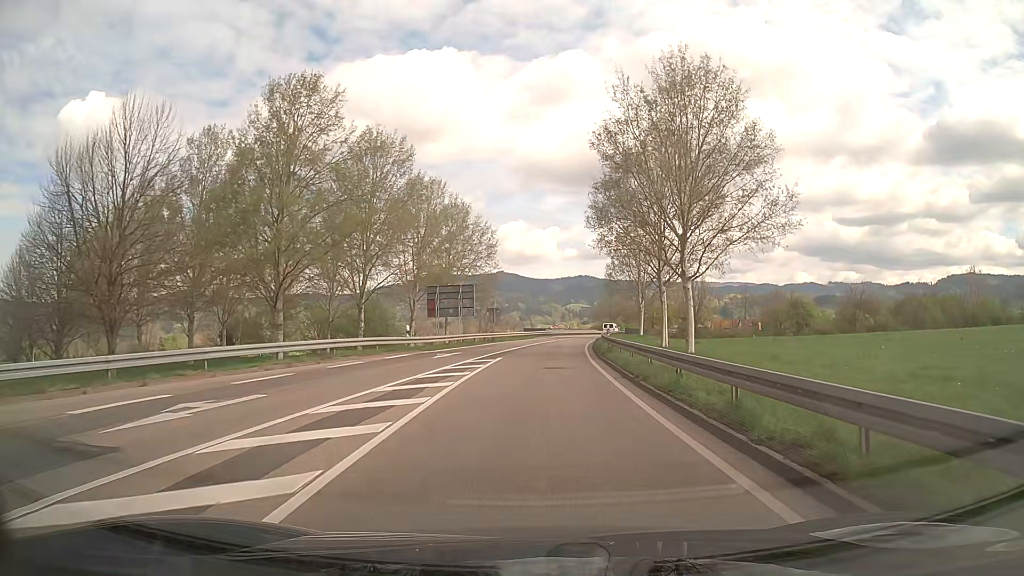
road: secondary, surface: asphalt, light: Day
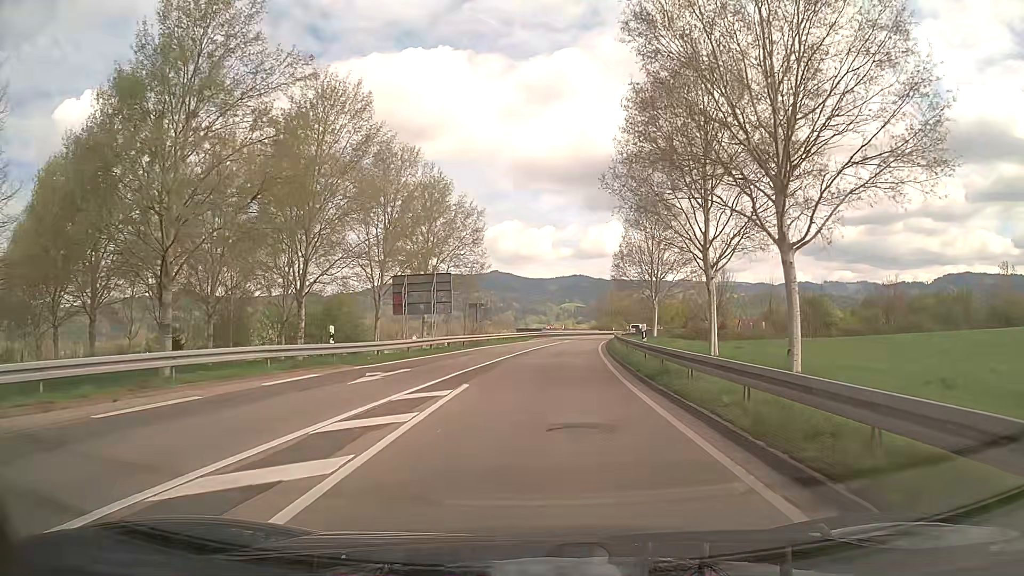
(+0.1, +12.3) m; 0°
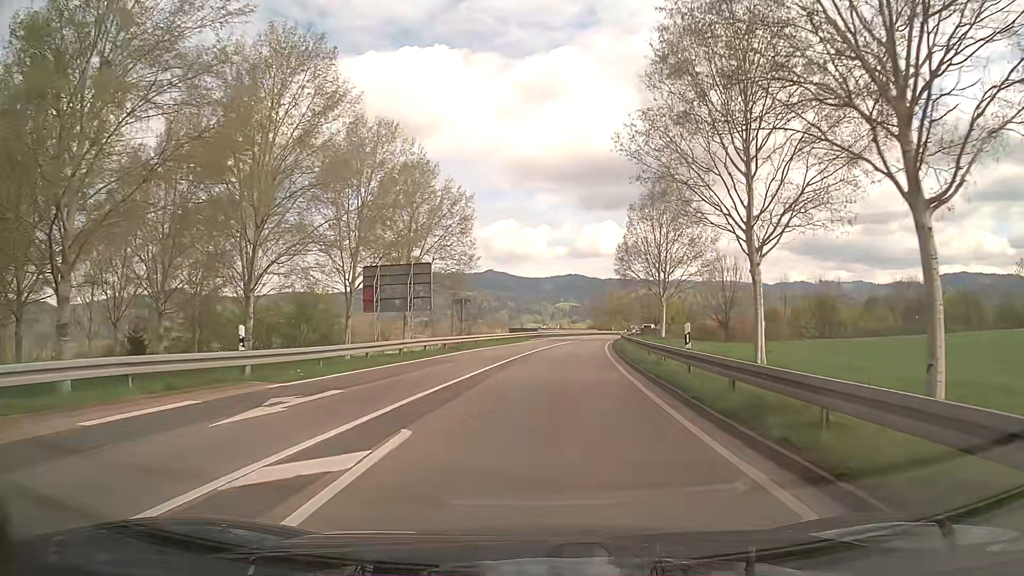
(0.0, +6.7) m; 0°
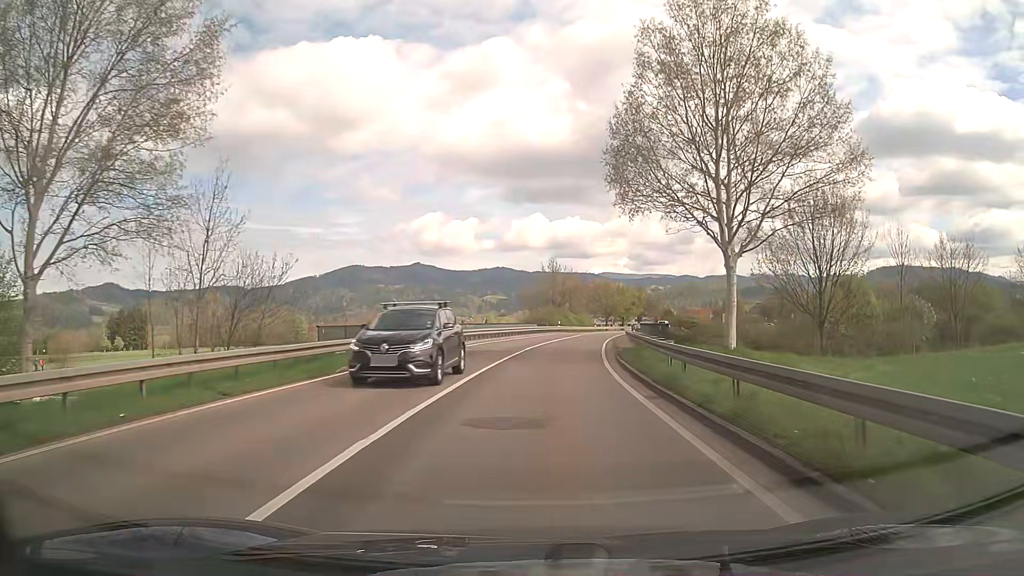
(+2.2, +38.6) m; +6°
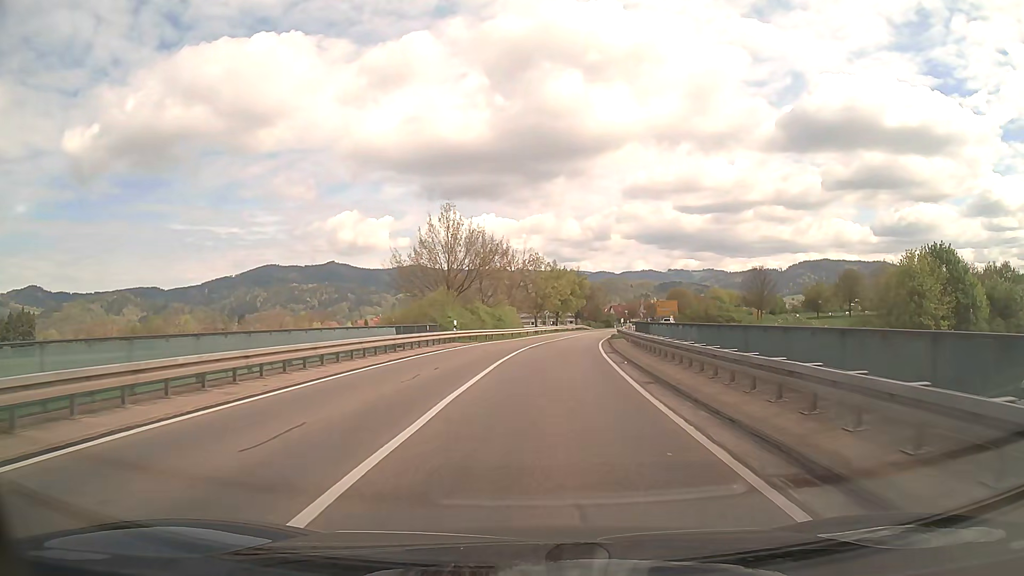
(+2.7, +41.9) m; +7°
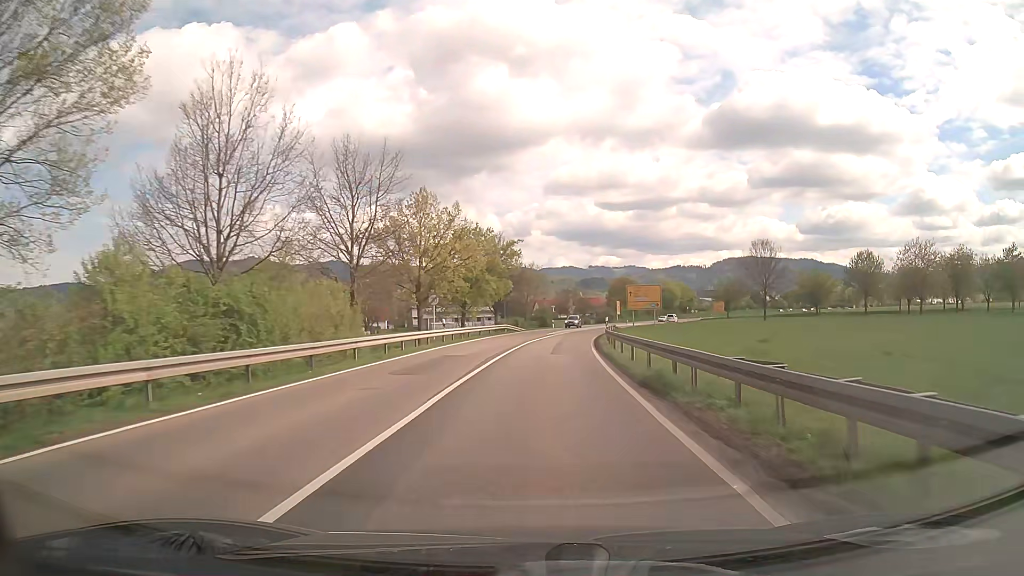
(+2.6, +42.6) m; +7°
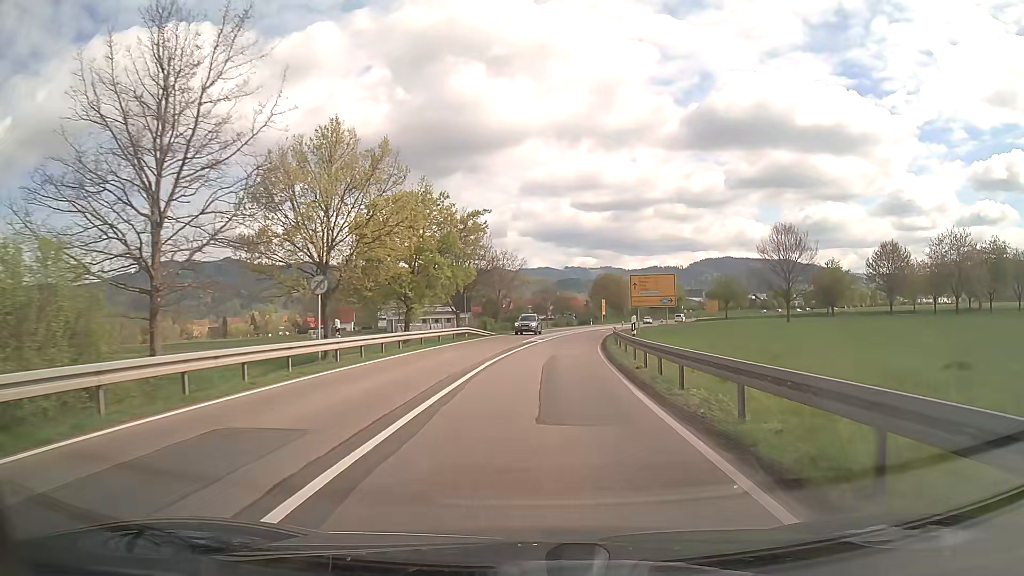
(+0.3, +17.2) m; +2°
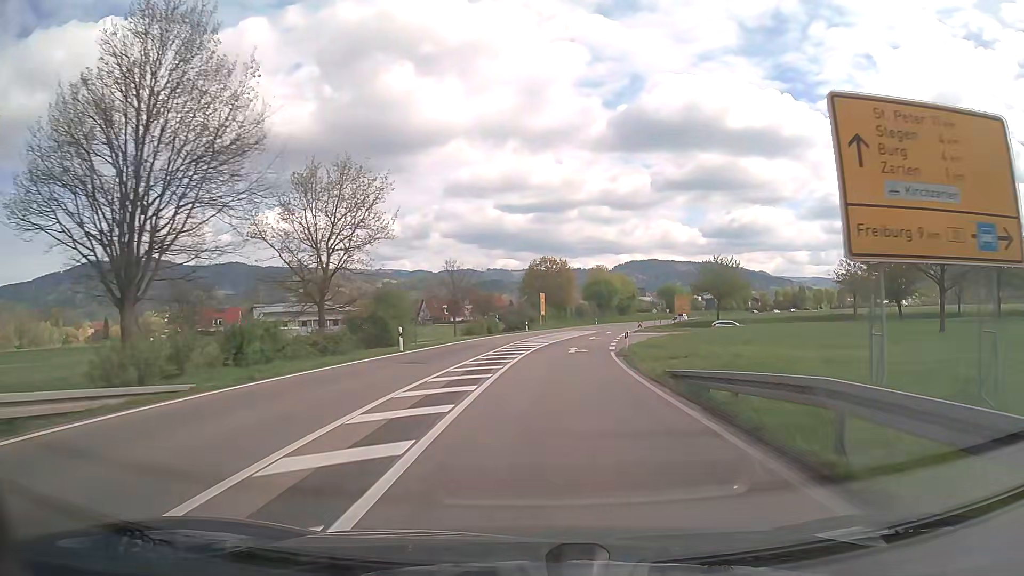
(+2.1, +43.0) m; +7°
(0, +10) (+1, +20) (+2, +30) (+3, +40) (+4, +50) (+6, +60) (+8, +69) (+10, +79) (+12, +89) (+14, +99) m
